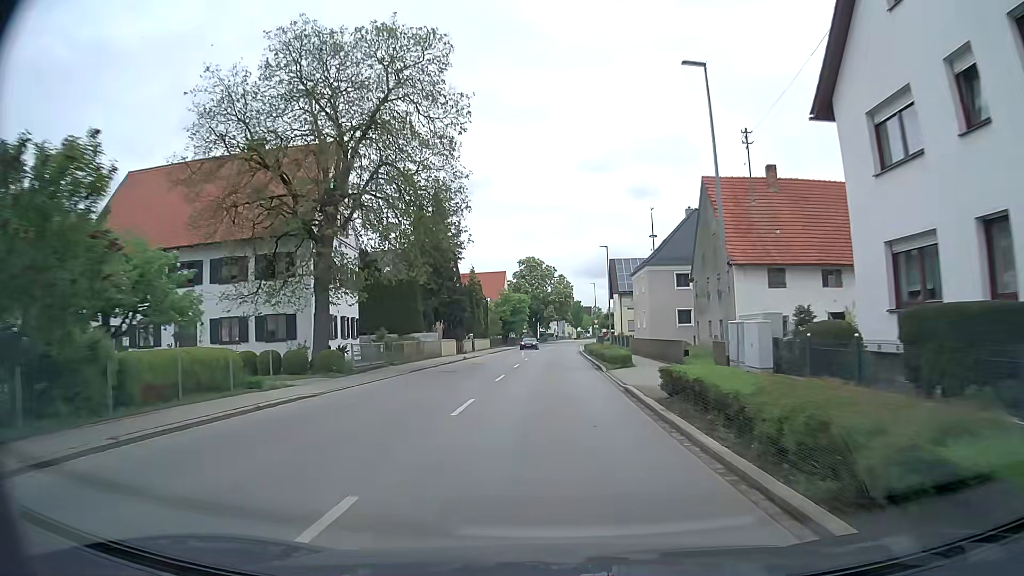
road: tertiary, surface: asphalt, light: Day
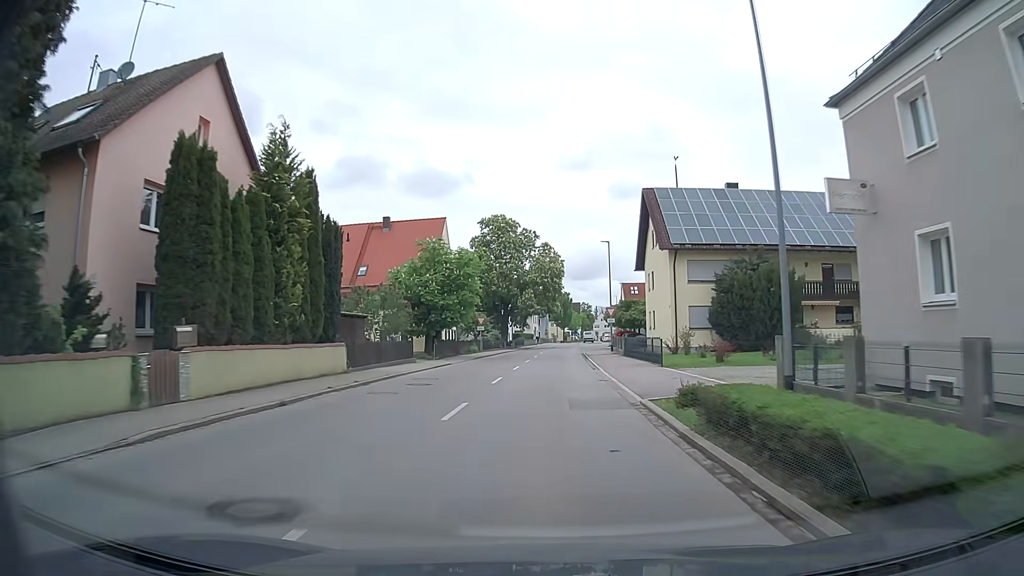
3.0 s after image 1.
(+0.5, +46.0) m; +1°
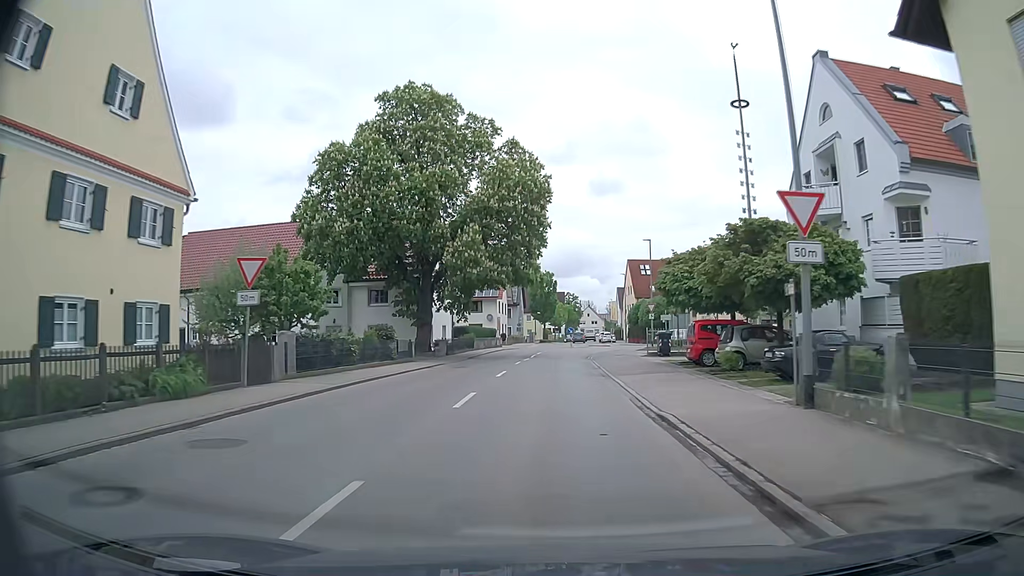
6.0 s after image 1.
(+0.9, +43.6) m; +2°
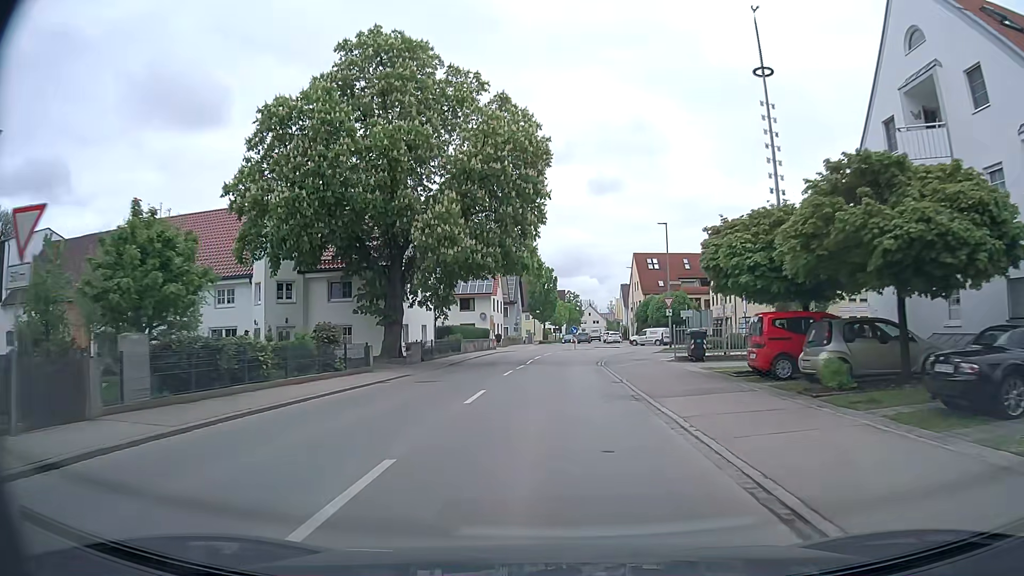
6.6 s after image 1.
(0.0, +8.0) m; 0°
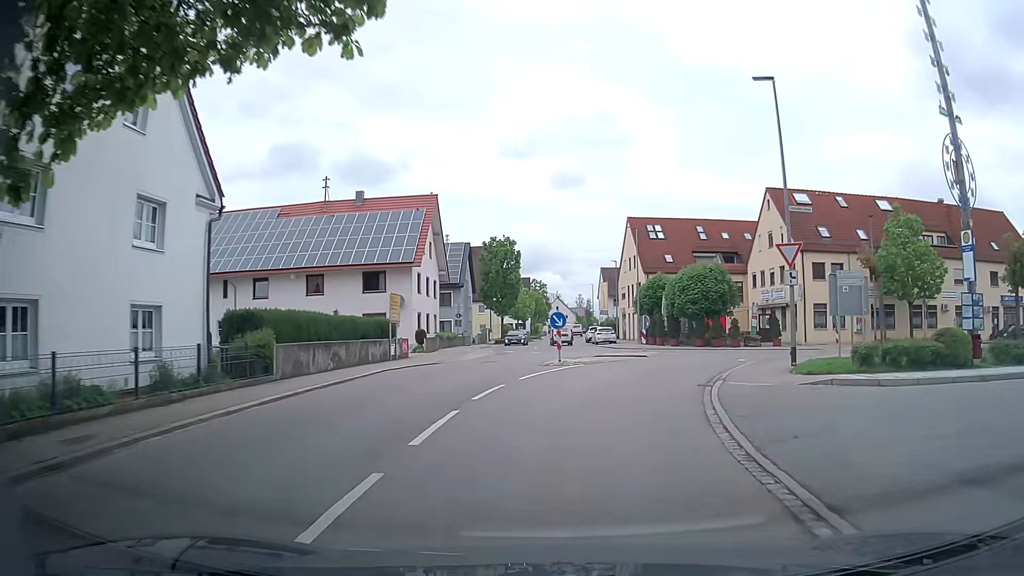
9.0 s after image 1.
(+0.3, +27.7) m; +3°
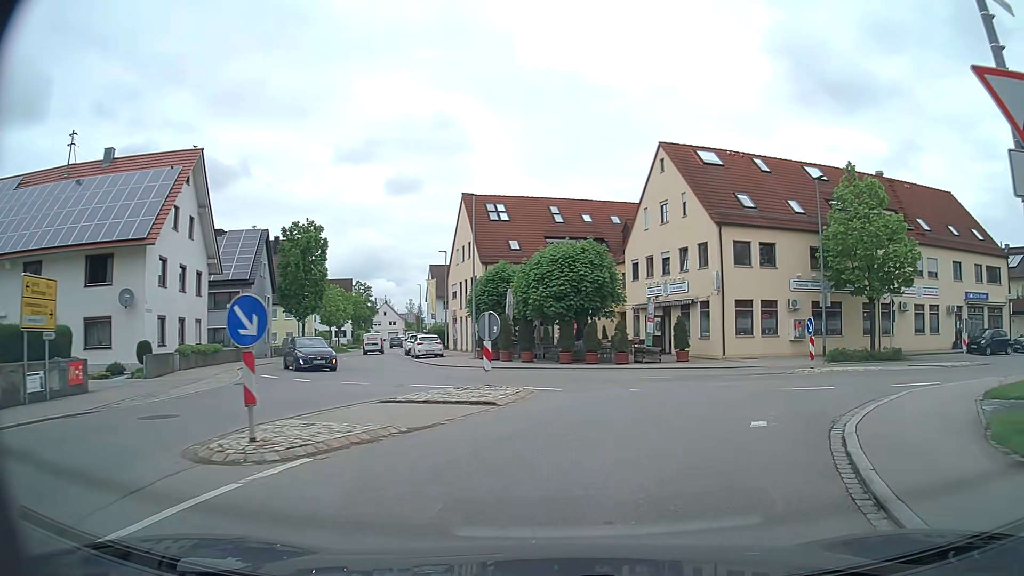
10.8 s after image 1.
(+1.5, +14.8) m; +14°
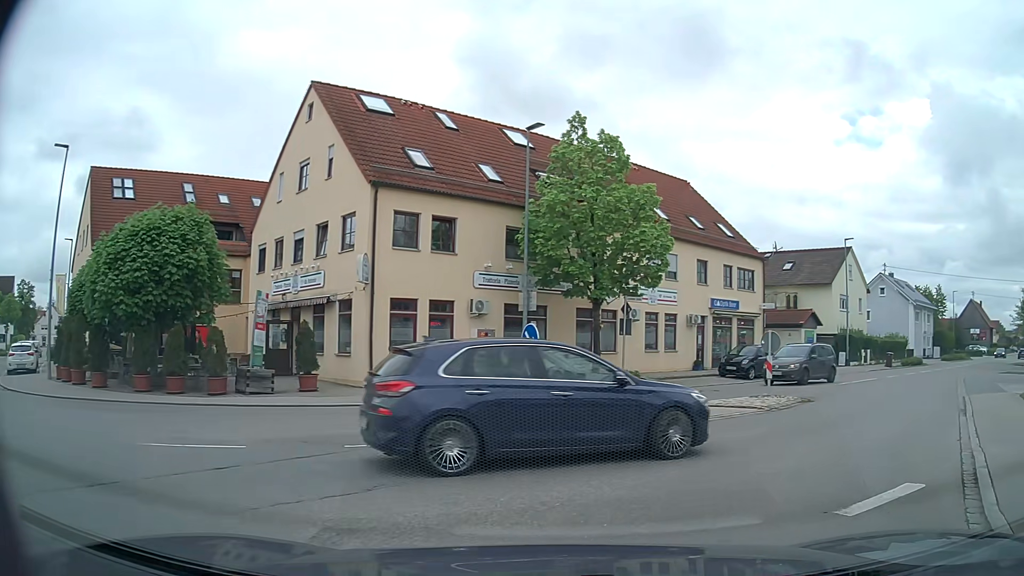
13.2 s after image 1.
(+2.3, +10.1) m; +28°
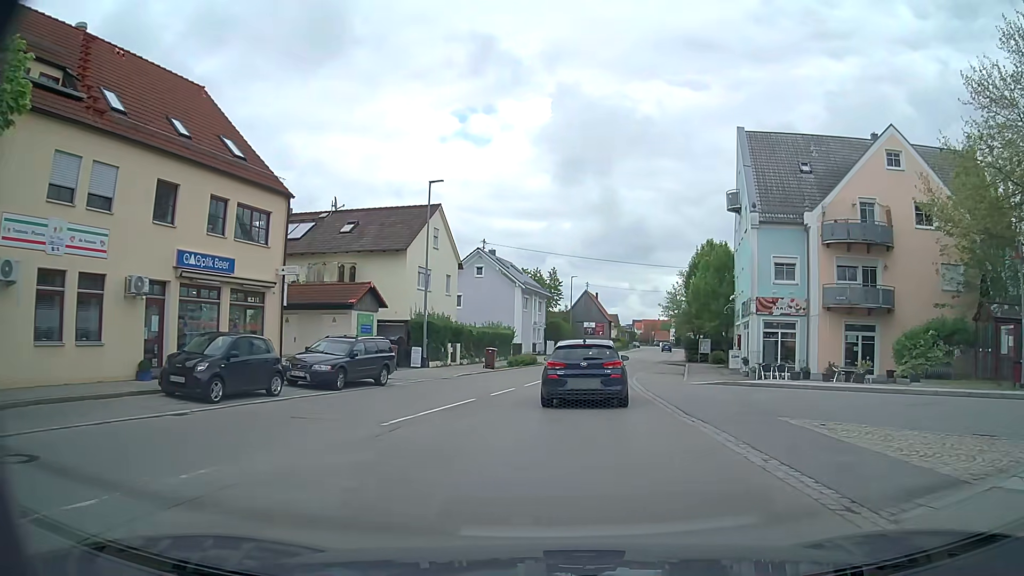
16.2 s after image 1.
(+6.7, +15.1) m; +35°
(0, +10) (+1, +20) (+2, +30) (+4, +40) (+6, +50) (+8, +59) (+10, +69) (+12, +79) (+14, +89) (+16, +98) m
